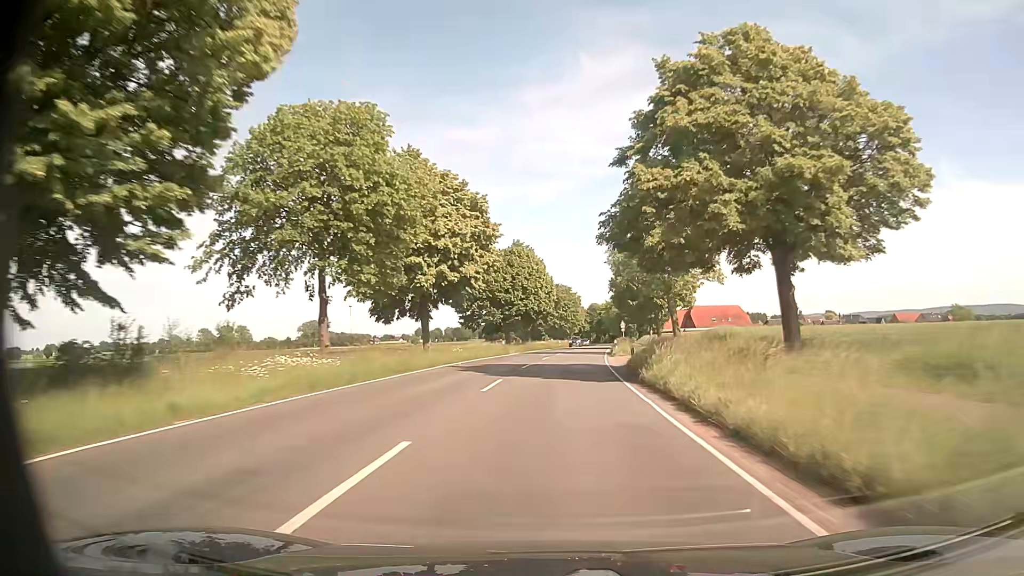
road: secondary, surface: asphalt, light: Day
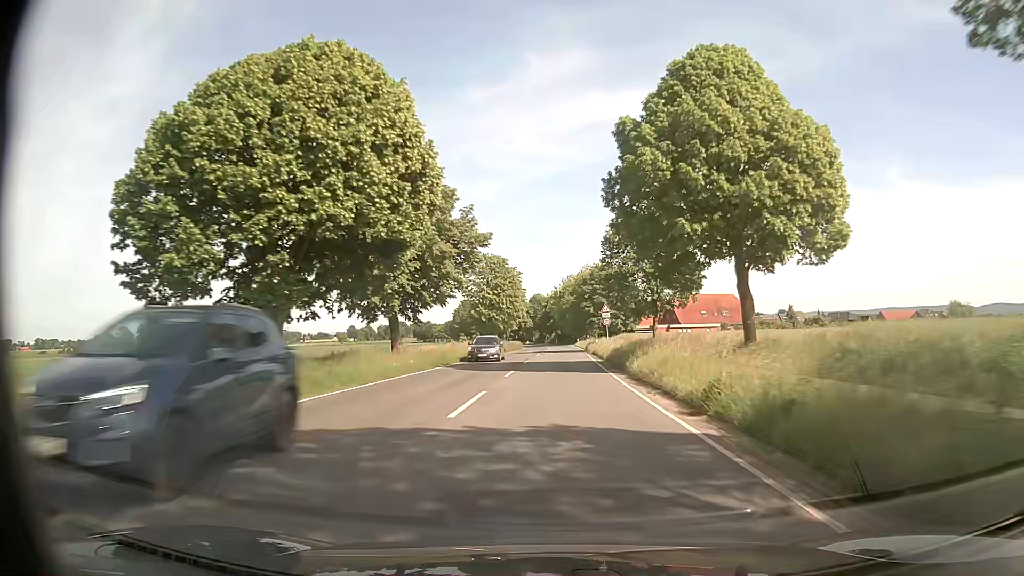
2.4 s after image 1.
(+2.4, +51.9) m; +5°
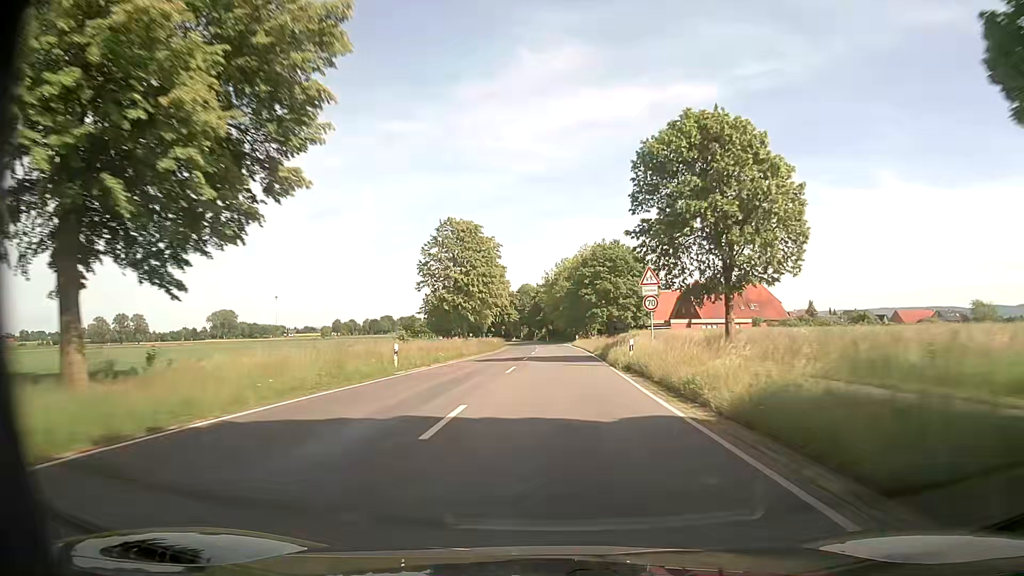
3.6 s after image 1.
(+0.2, +26.1) m; +1°
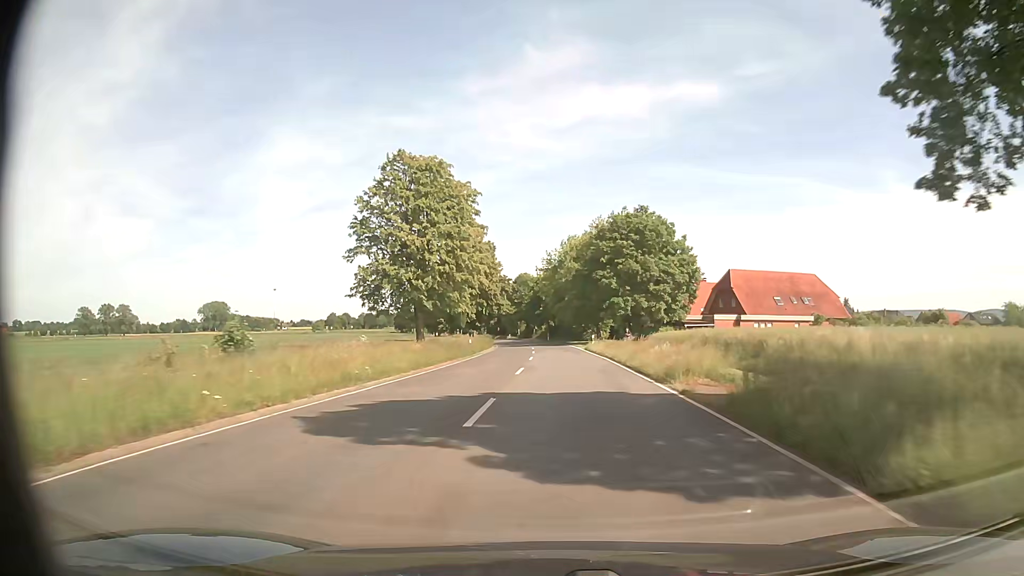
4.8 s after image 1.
(0.0, +24.6) m; 0°
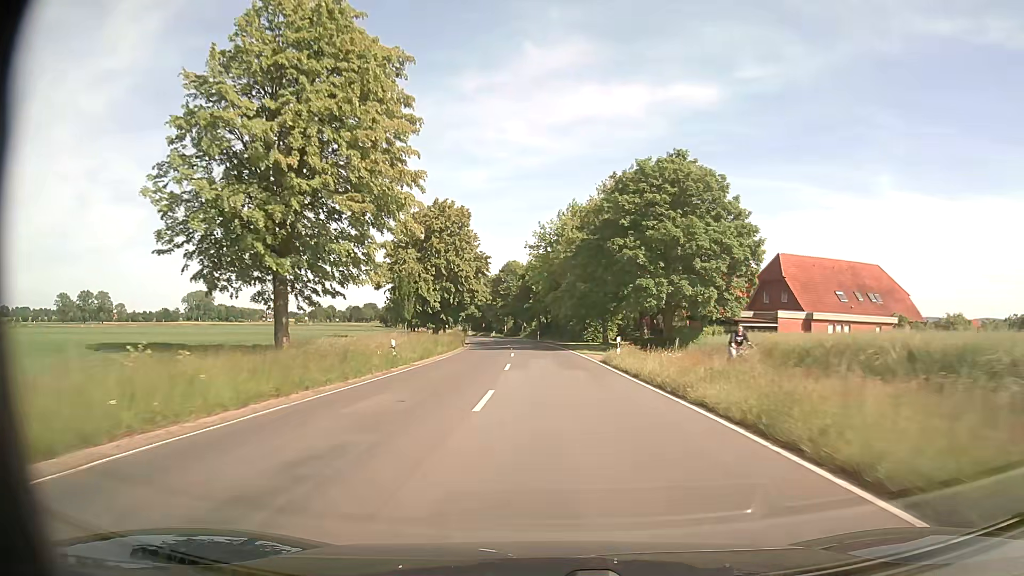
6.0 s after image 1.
(+0.2, +22.4) m; +1°
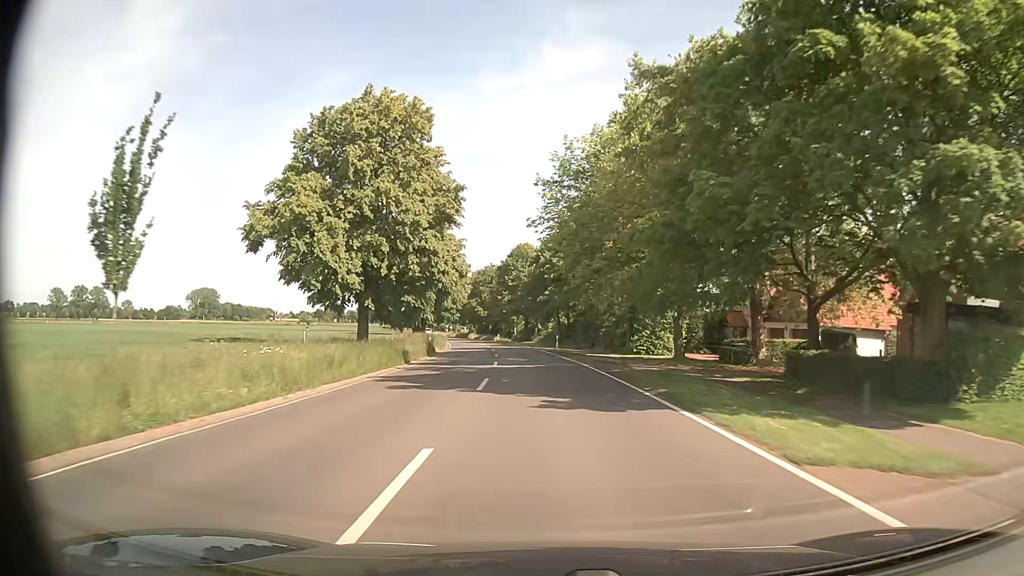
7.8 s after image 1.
(-0.3, +31.6) m; -1°
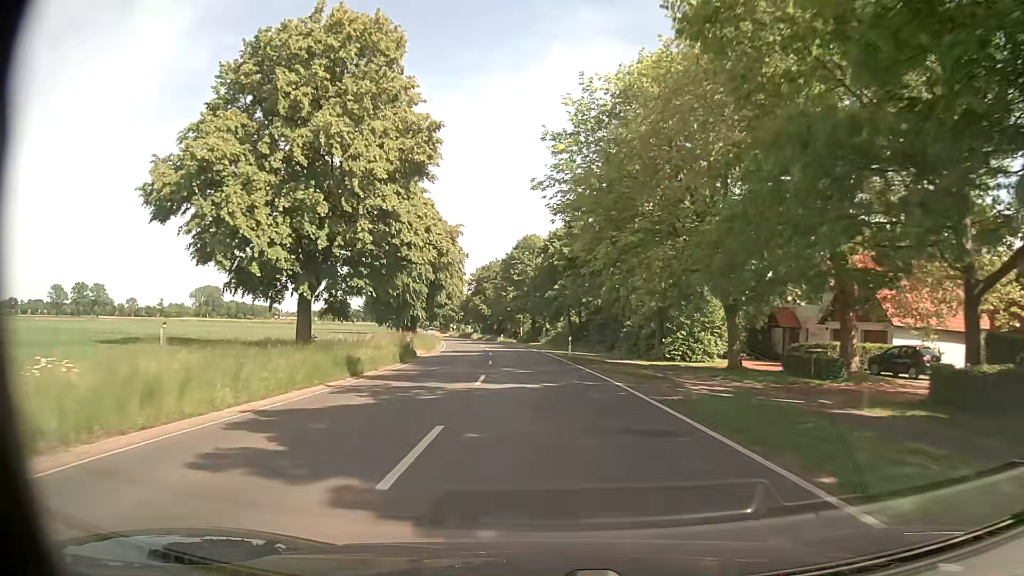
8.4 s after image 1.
(-0.1, +10.0) m; -1°
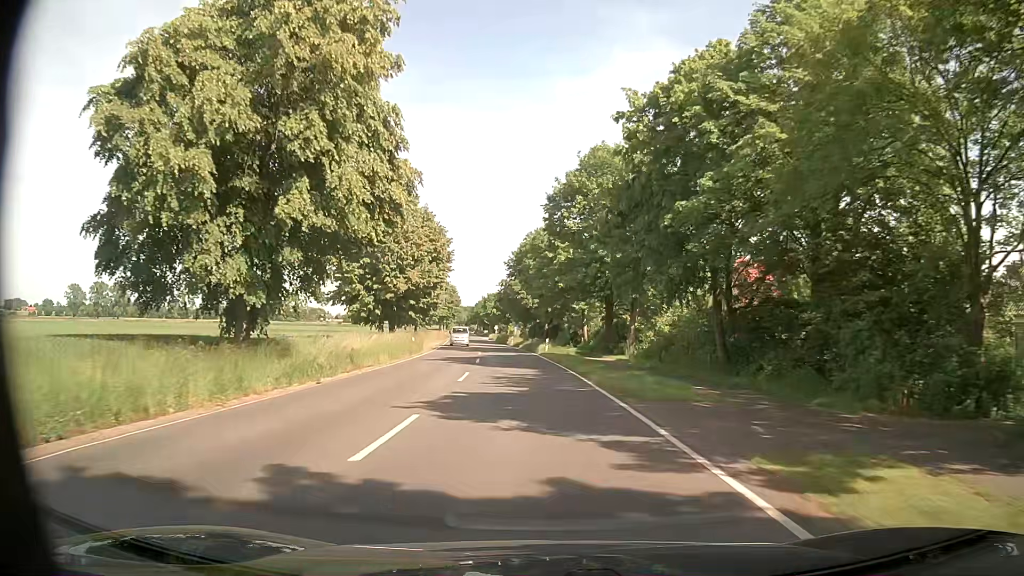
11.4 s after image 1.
(-1.5, +47.0) m; -4°
(0, +10) (-1, +20) (-2, +30) (-3, +40) (-4, +50) (-5, +60) (-6, +70) (-8, +80) (-9, +89) (-10, +99) m
